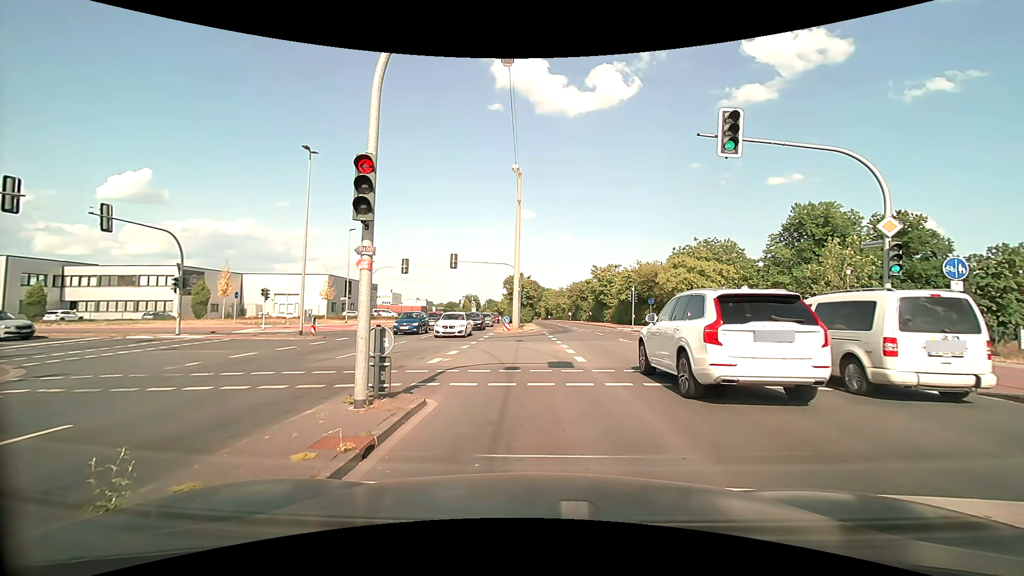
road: secondary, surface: asphalt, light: Day
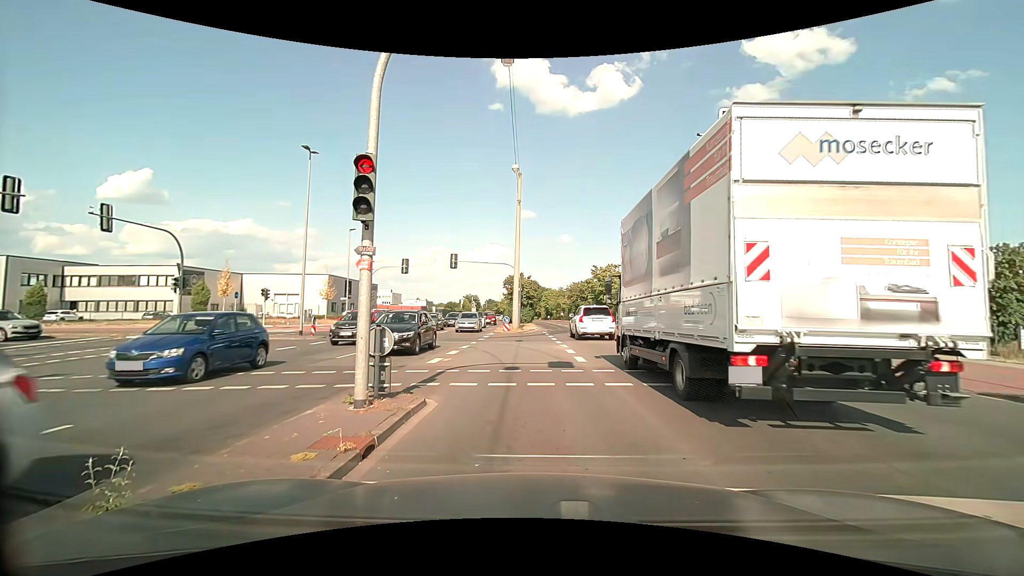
(0.0, 0.0) m; 0°
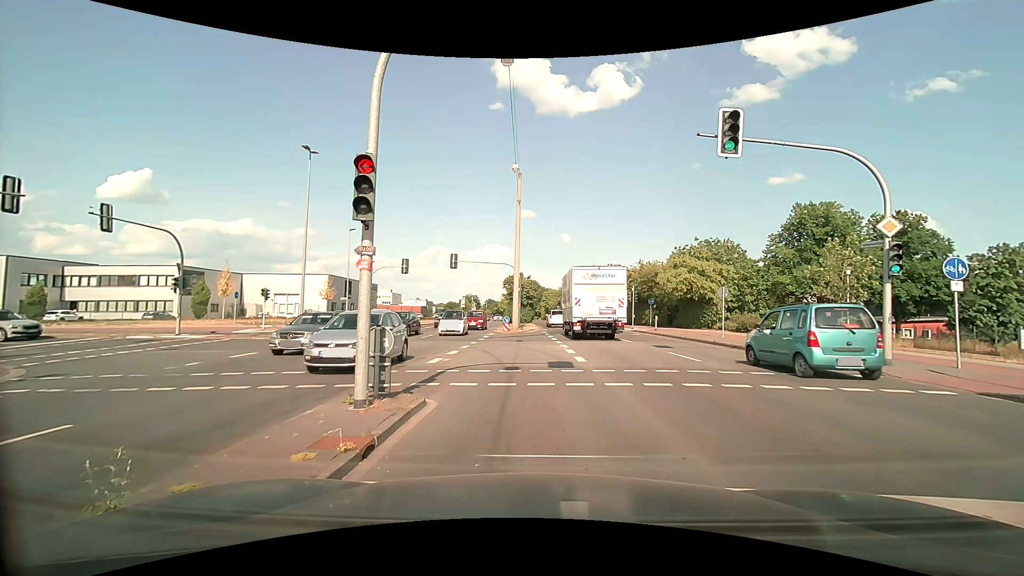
(0.0, 0.0) m; 0°
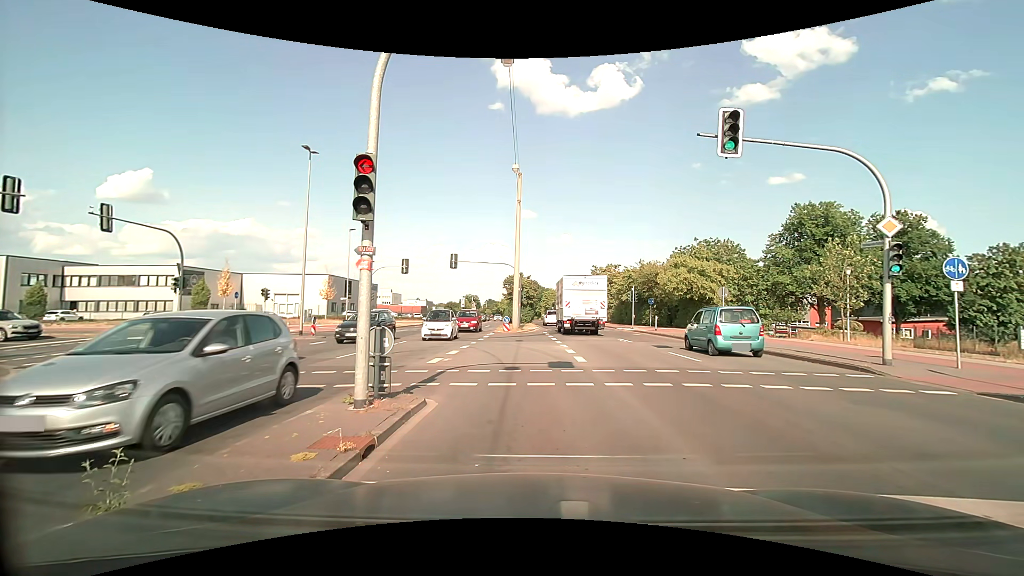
(0.0, 0.0) m; 0°
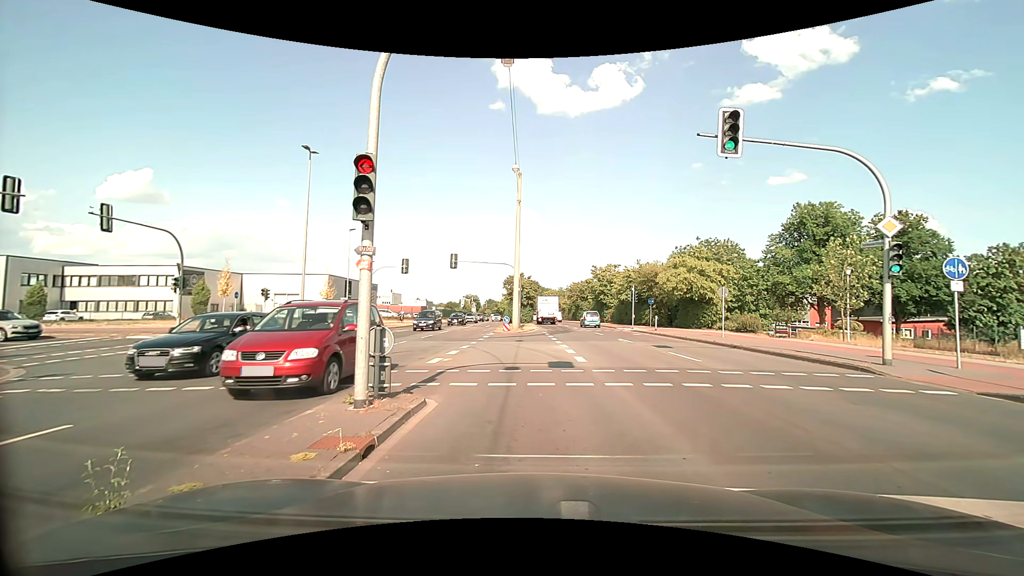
(0.0, 0.0) m; 0°
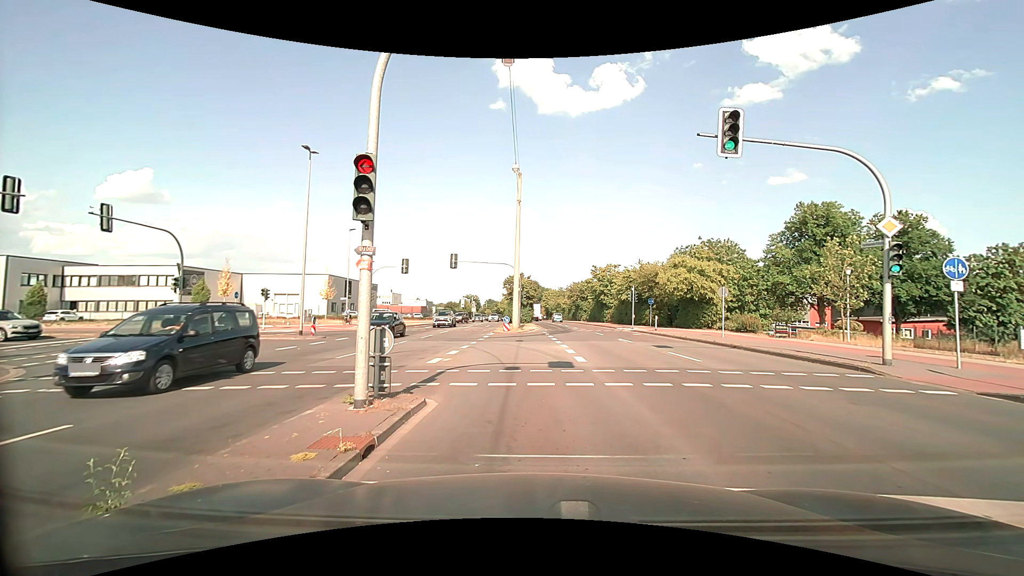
(0.0, 0.0) m; 0°
